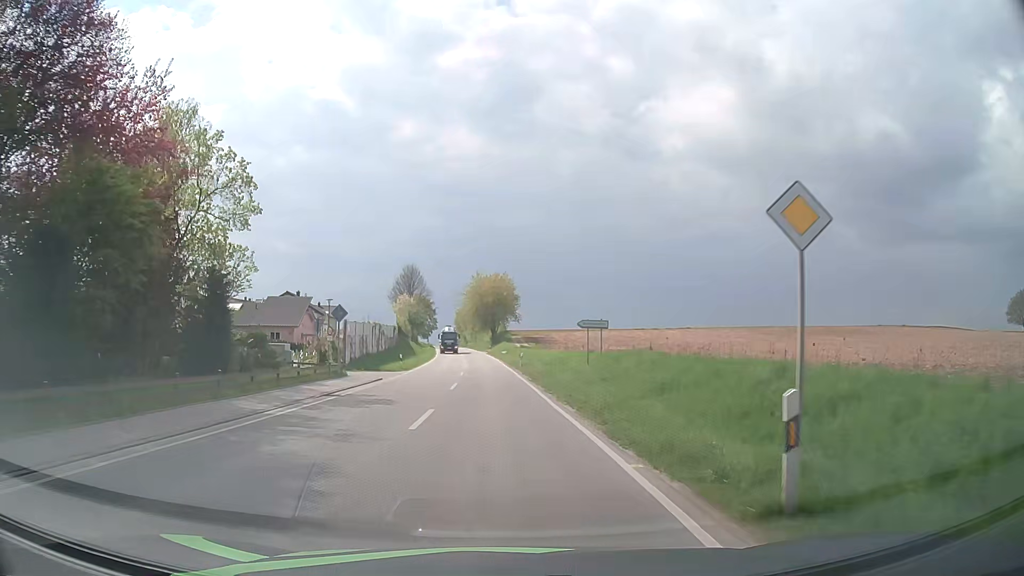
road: secondary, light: Day
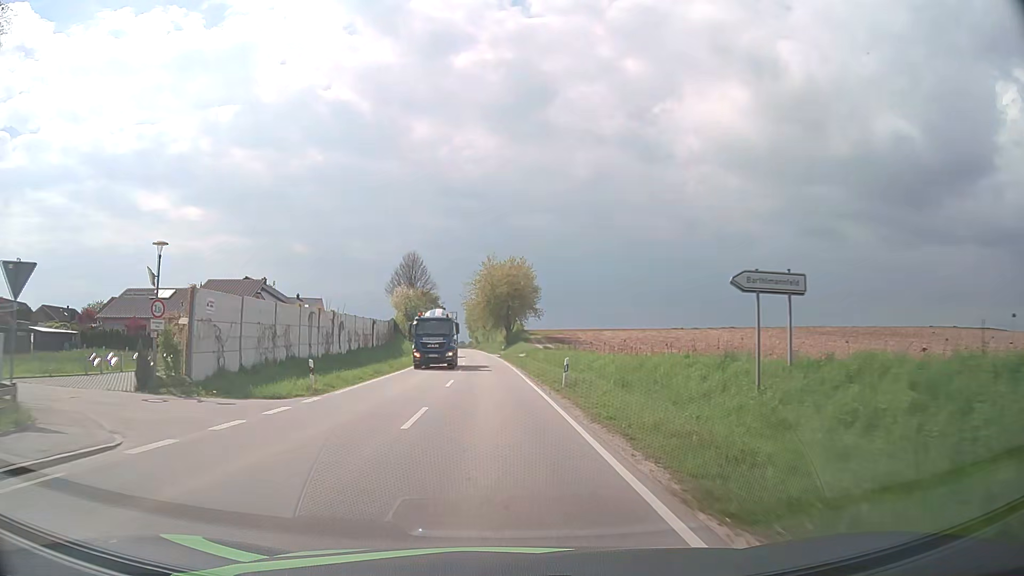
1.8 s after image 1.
(-0.3, +24.7) m; -1°
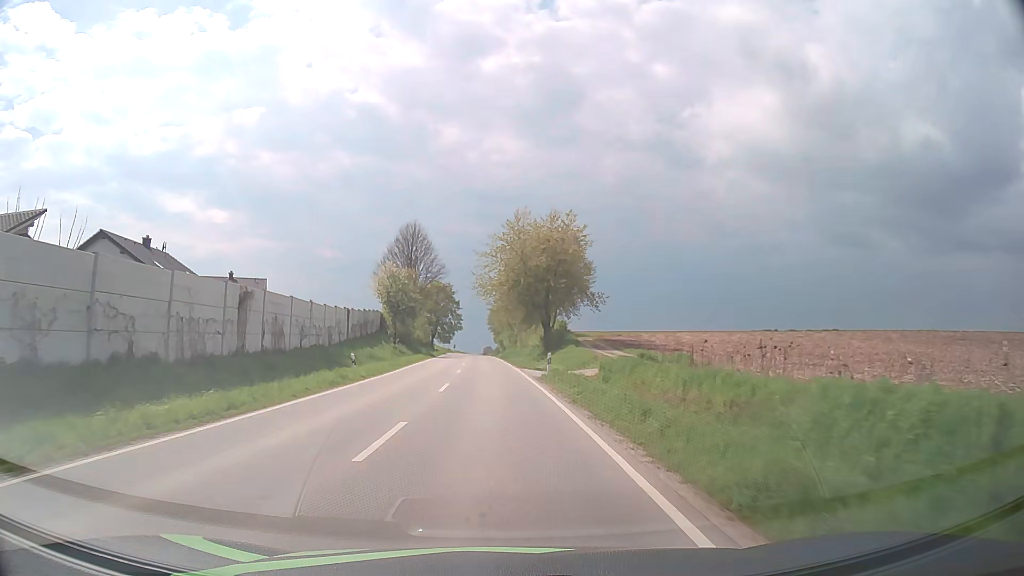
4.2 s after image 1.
(-0.7, +40.1) m; -2°
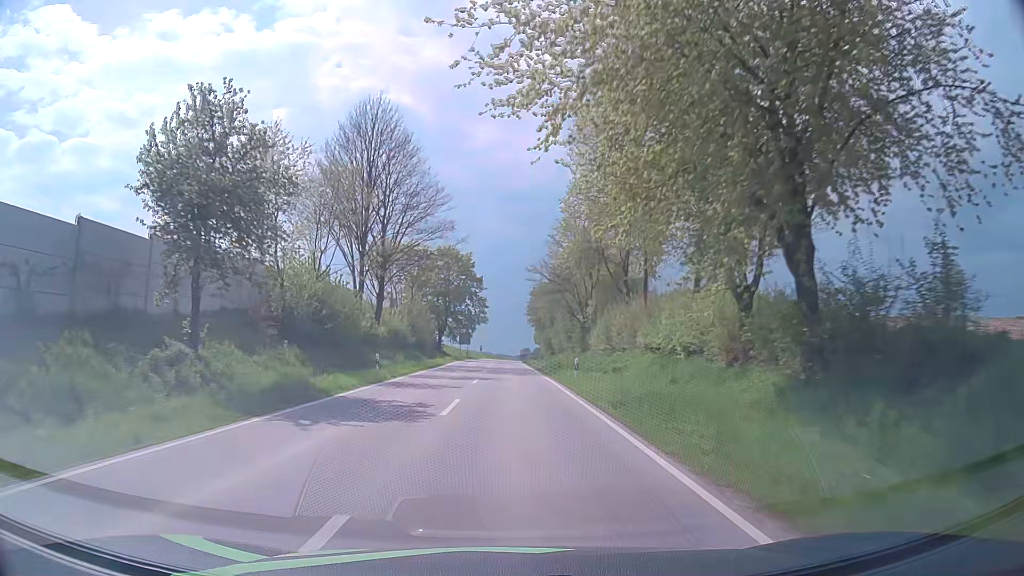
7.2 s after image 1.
(-1.9, +55.2) m; -3°
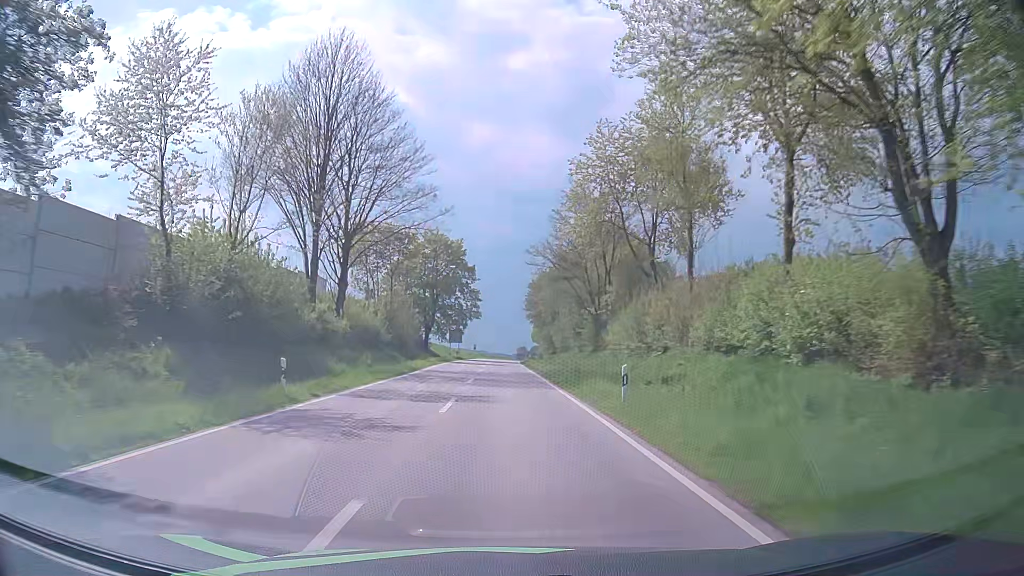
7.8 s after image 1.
(0.0, +11.5) m; 0°
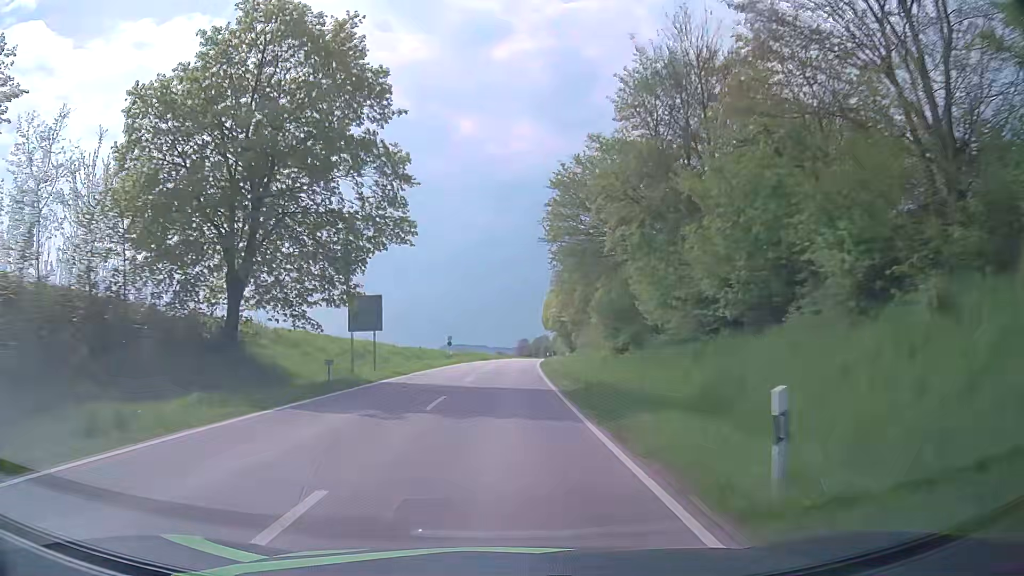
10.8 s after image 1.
(+0.2, +60.0) m; 0°
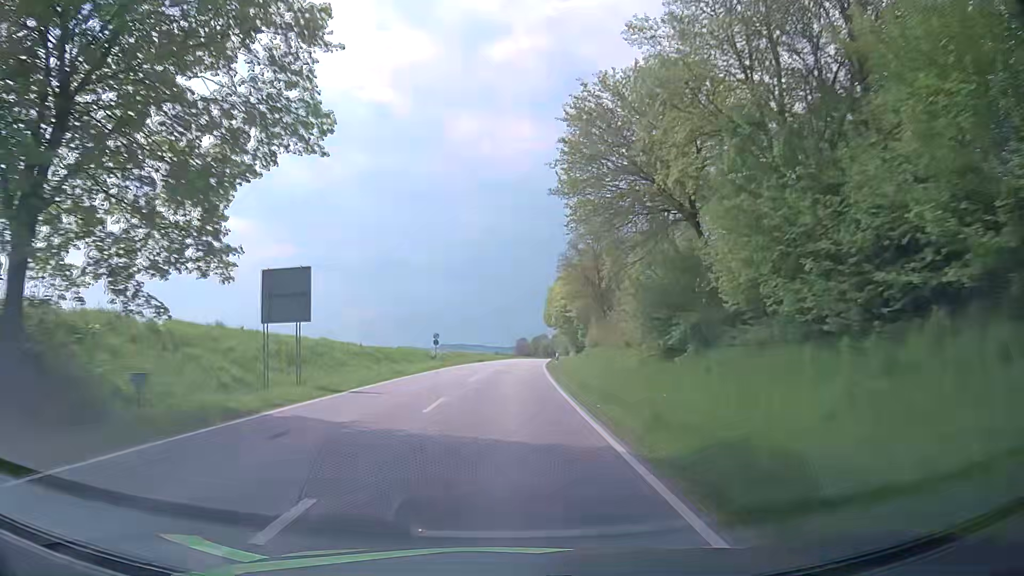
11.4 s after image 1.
(+0.1, +12.5) m; +1°
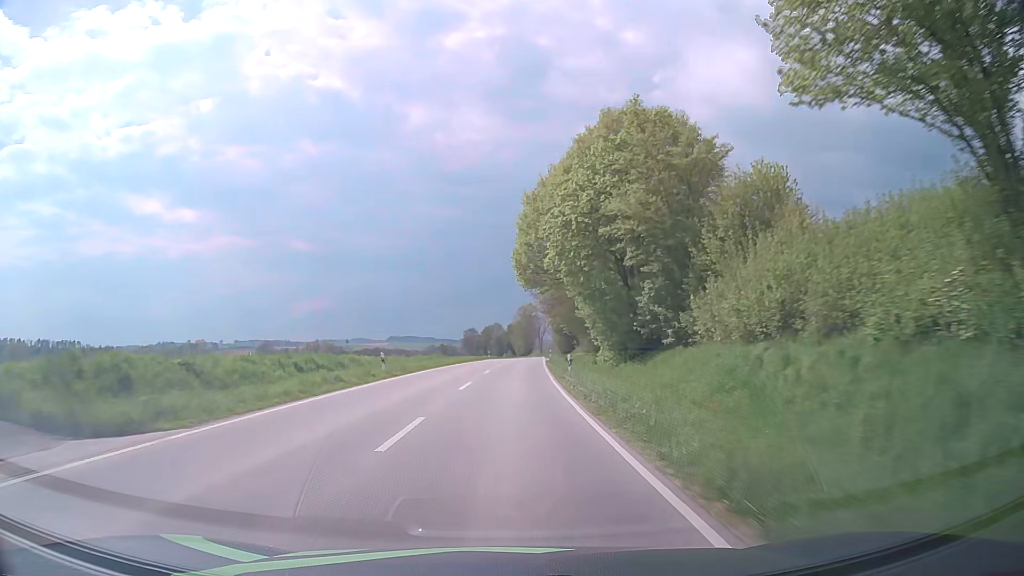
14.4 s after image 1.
(+1.8, +65.4) m; +4°
(0, +10) (0, +20) (0, +30) (+1, +40) (+1, +50) (+2, +60) (+2, +70) (+3, +80) (+3, +90) (+4, +100) m
